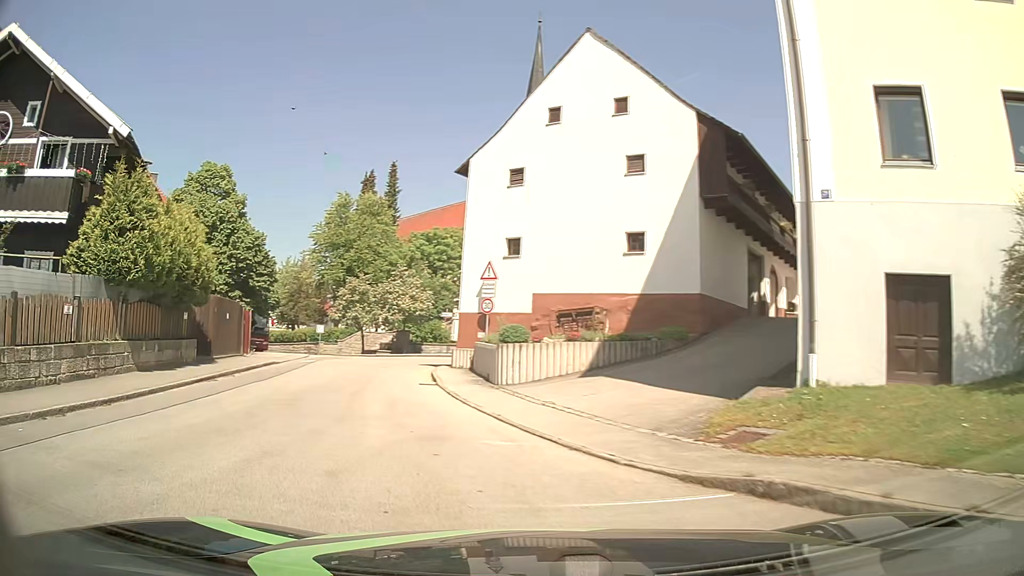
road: tertiary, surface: asphalt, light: Day
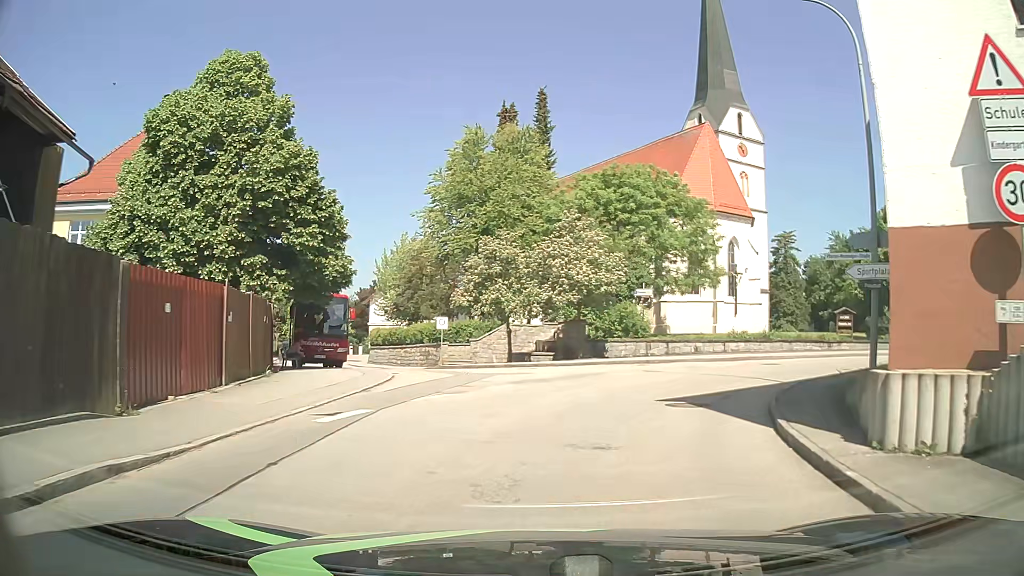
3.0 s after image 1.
(-4.9, +20.3) m; -12°
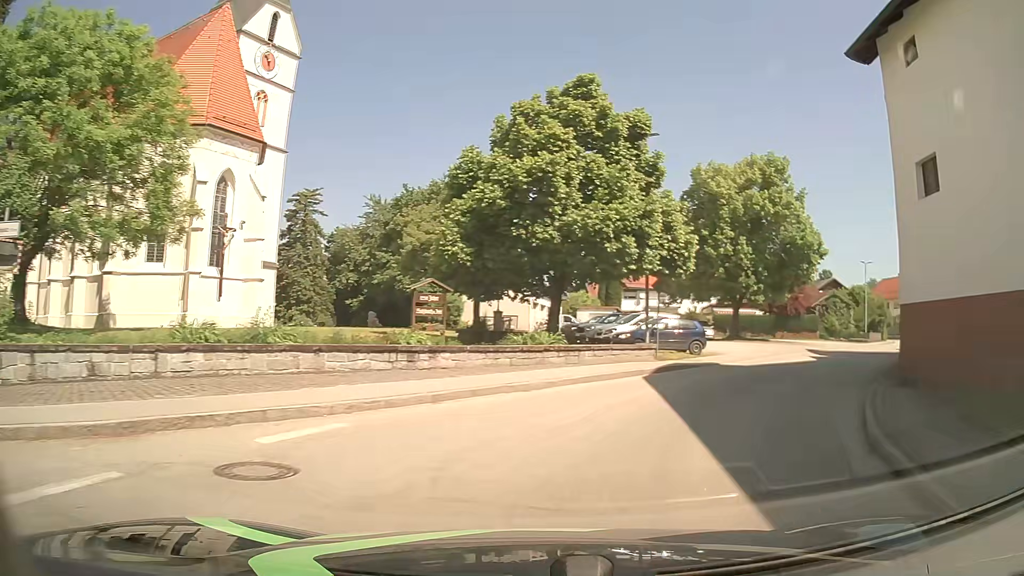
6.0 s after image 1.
(+5.9, +19.6) m; +41°
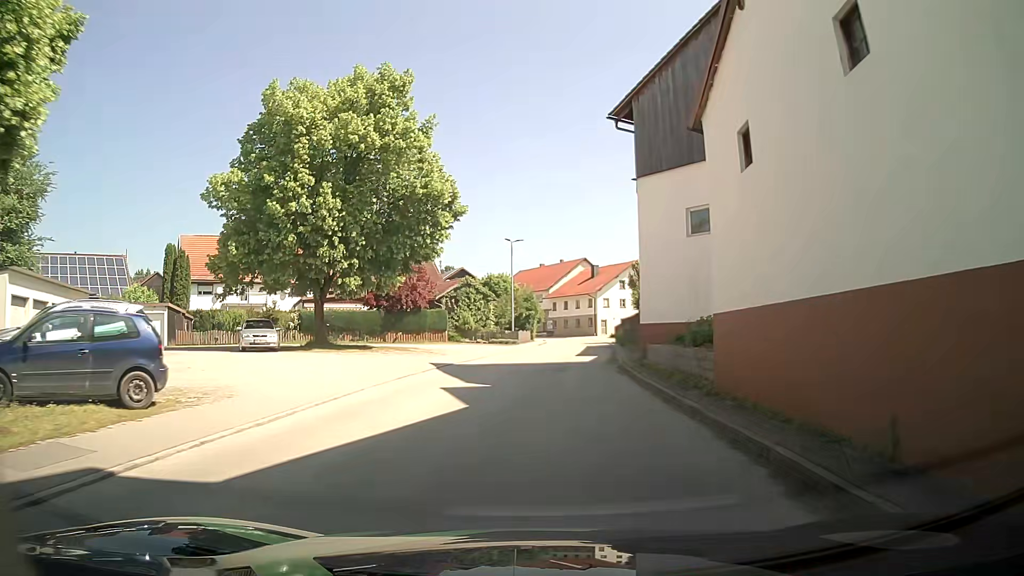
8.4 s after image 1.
(+5.9, +16.8) m; +34°
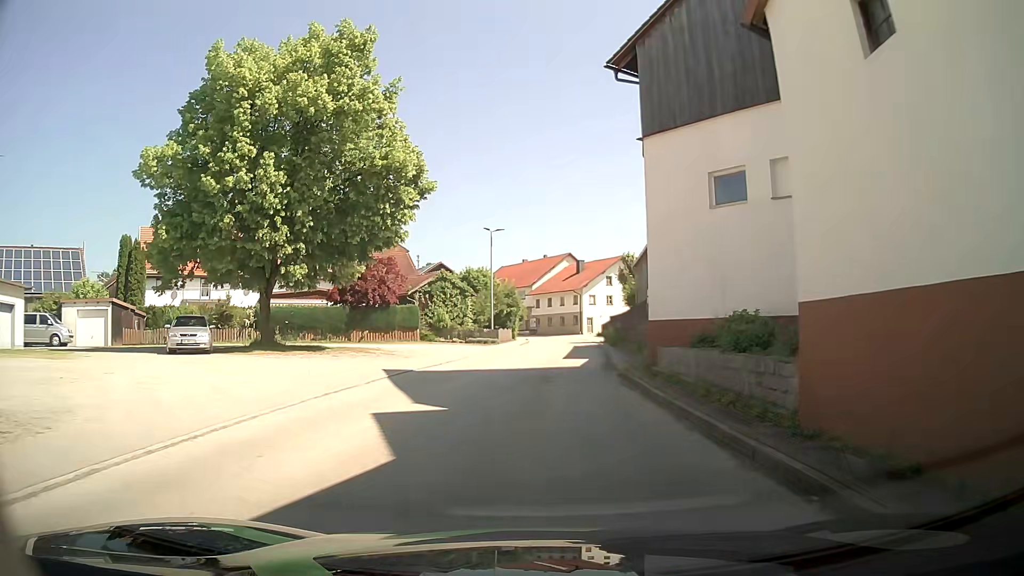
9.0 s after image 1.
(-0.1, +4.9) m; 0°
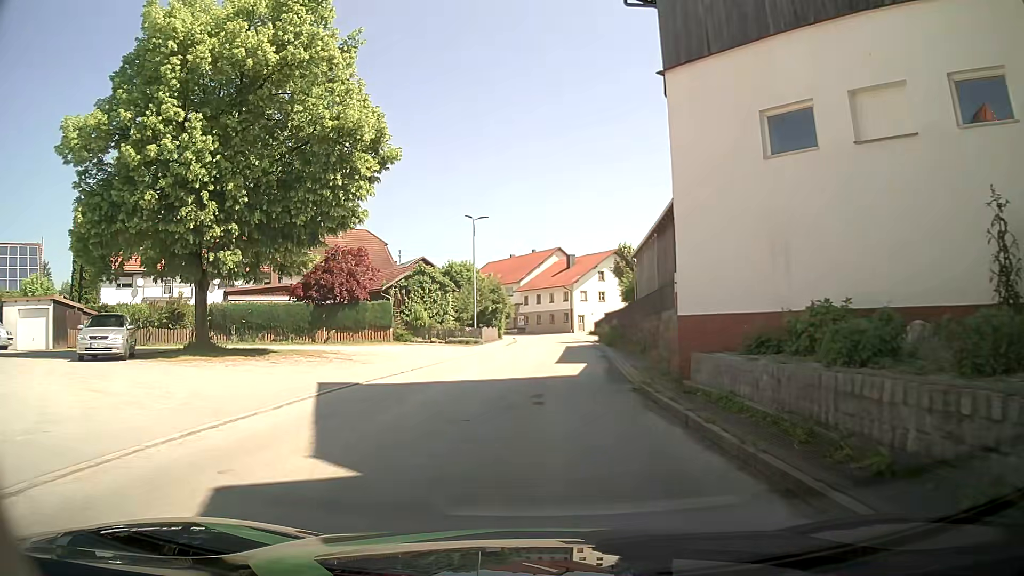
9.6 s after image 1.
(0.0, +4.9) m; +1°
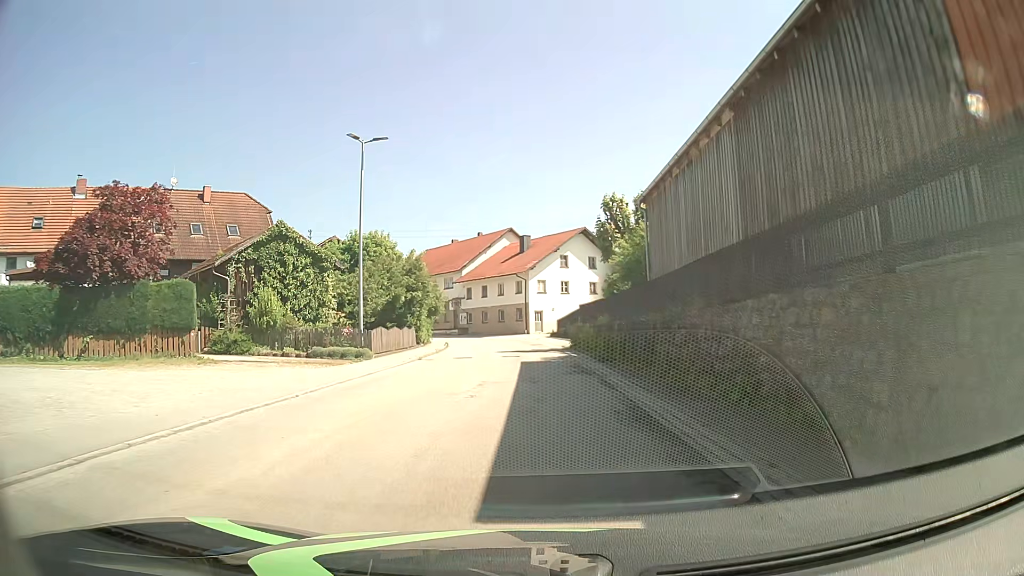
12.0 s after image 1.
(+0.7, +19.2) m; +5°
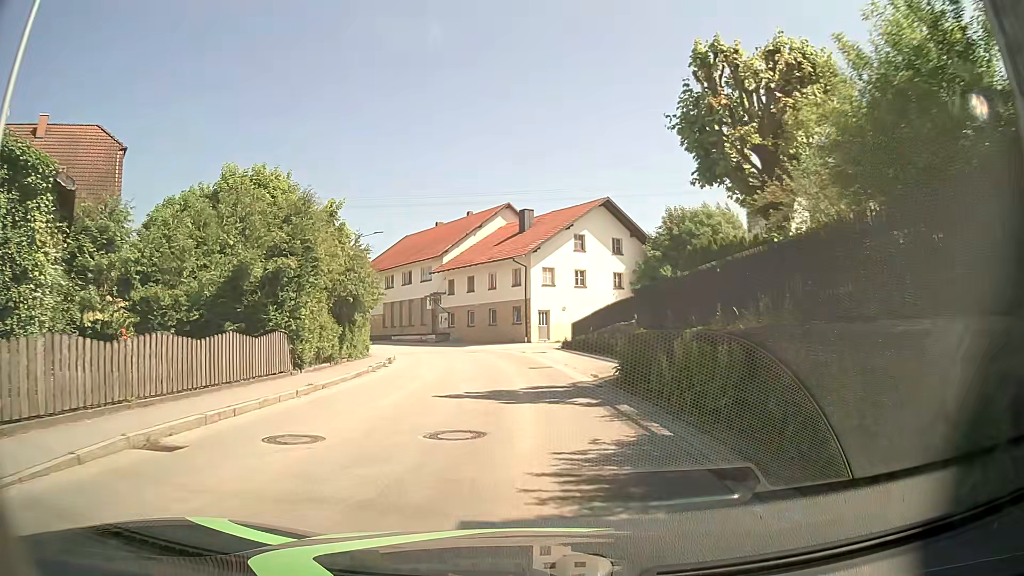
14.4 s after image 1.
(-0.4, +19.1) m; -2°
(0, +10) (0, +20) (-1, +30) (-4, +40) (-7, +49) (-12, +58) (-18, +66) (-24, +74) (-31, +81) (-38, +88) m
